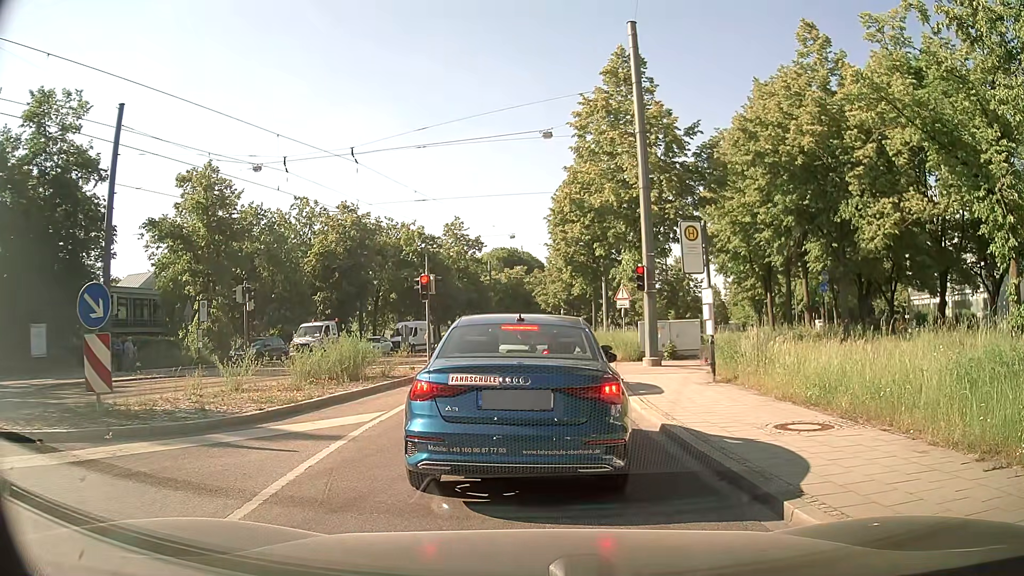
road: residential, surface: asphalt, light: Day
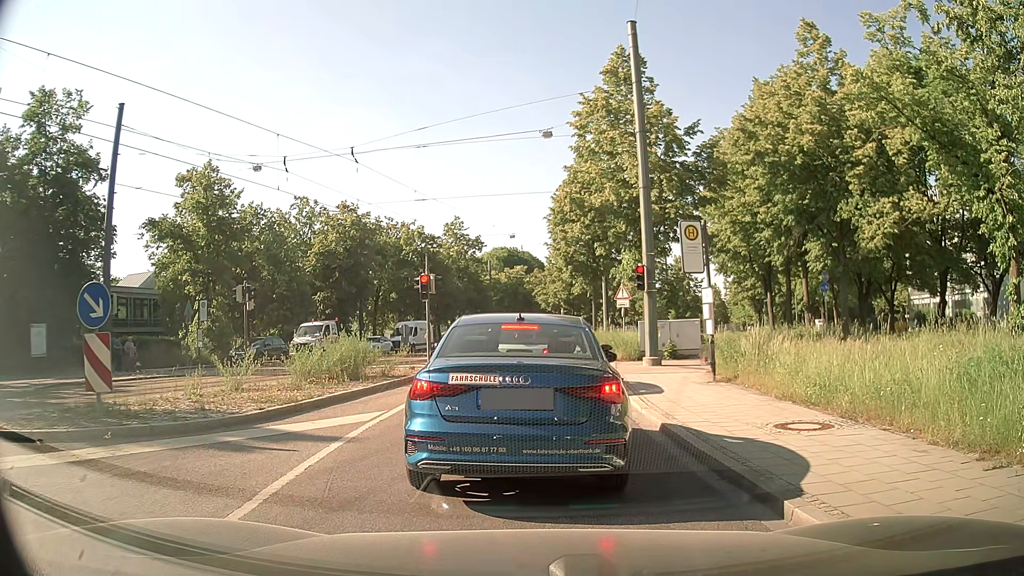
(0.0, +0.1) m; 0°
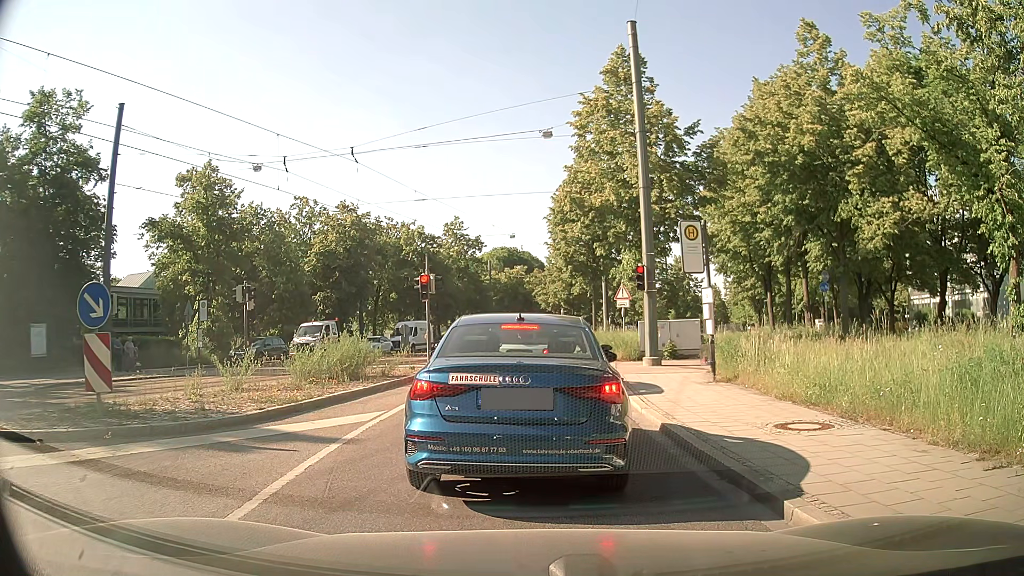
(0.0, 0.0) m; 0°
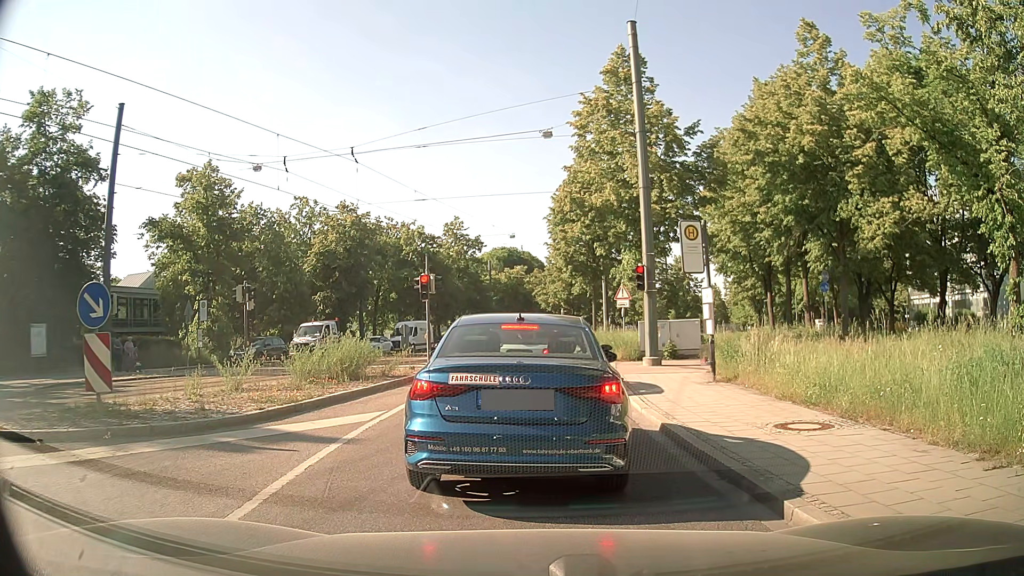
(0.0, 0.0) m; 0°
